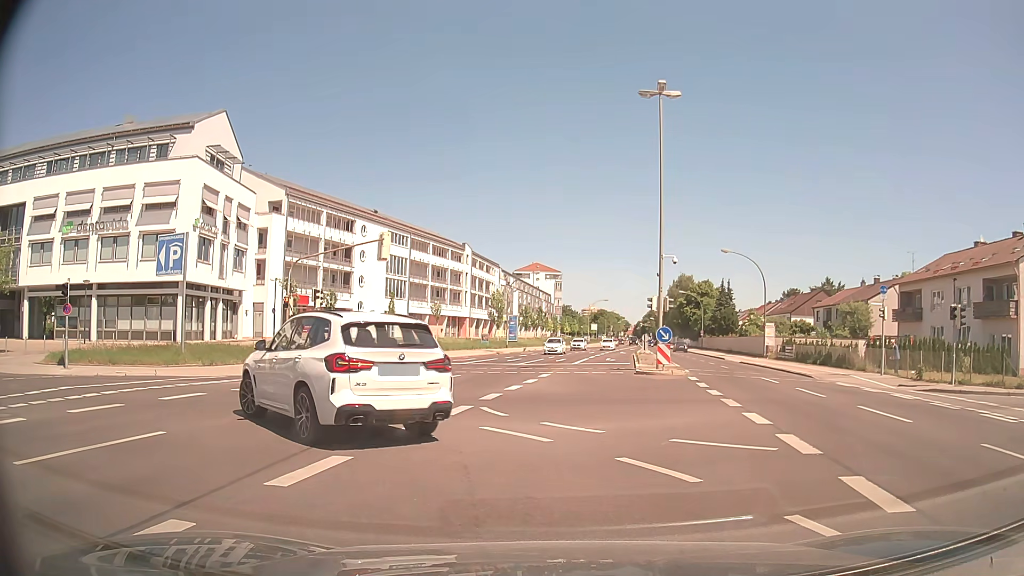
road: secondary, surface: asphalt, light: Day
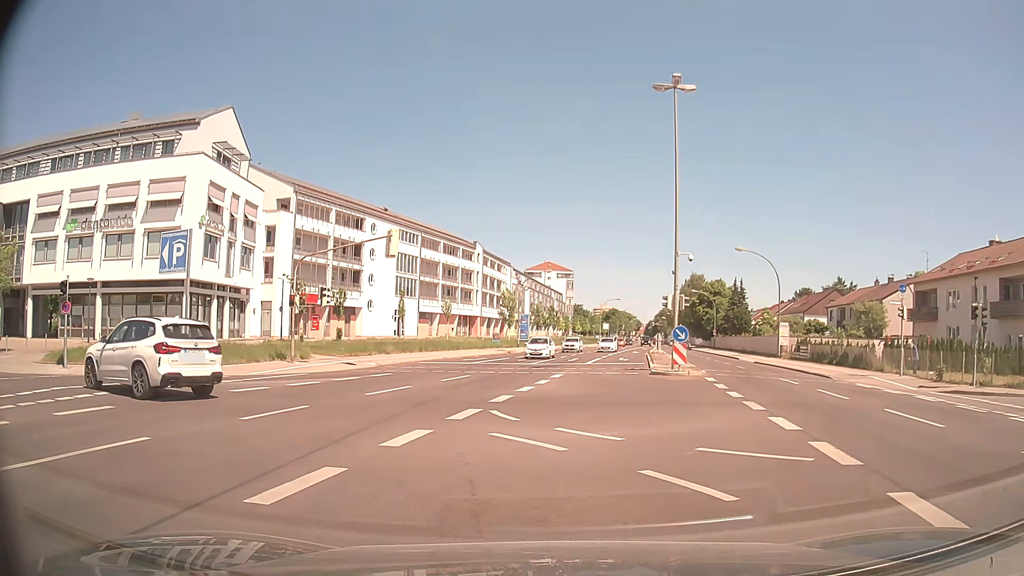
(0.0, +0.8) m; 0°
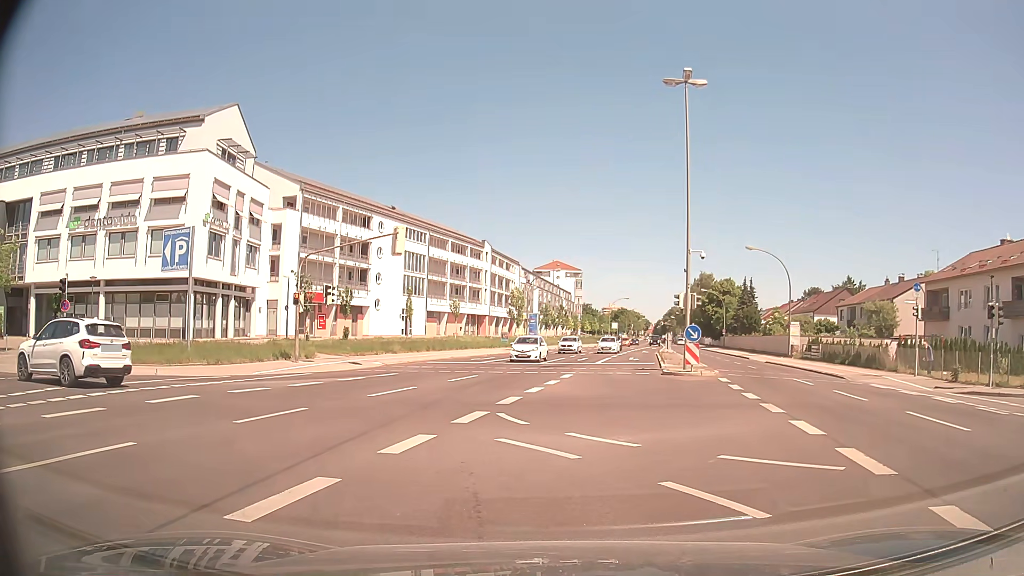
(0.0, +0.6) m; 0°
